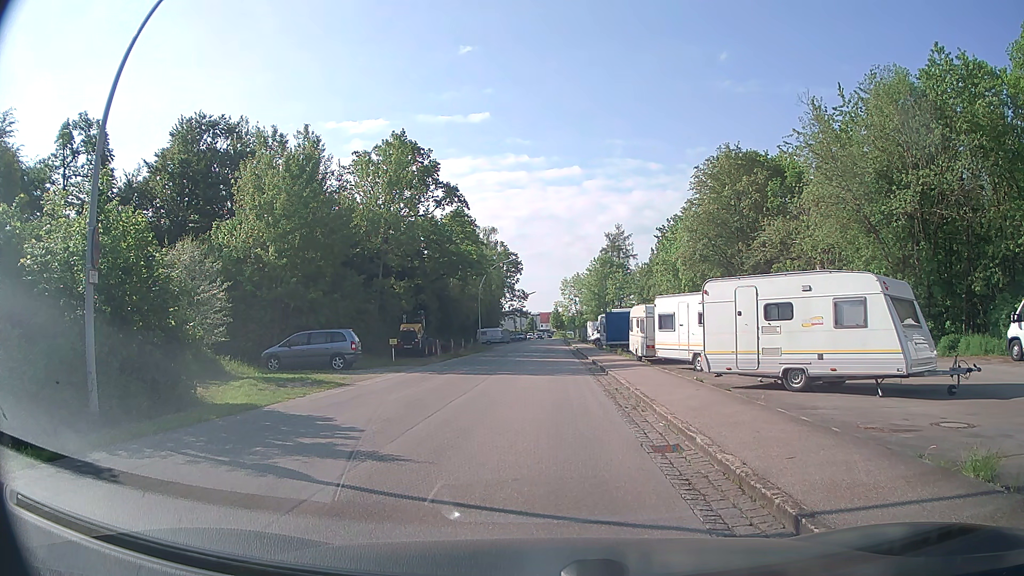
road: residential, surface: asphalt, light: Day
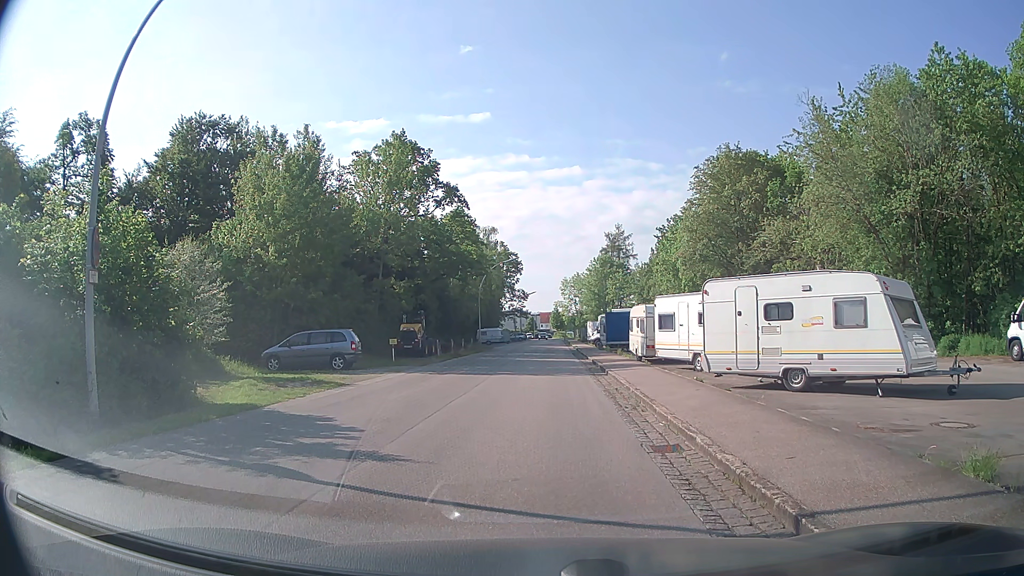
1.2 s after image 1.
(0.0, 0.0) m; 0°
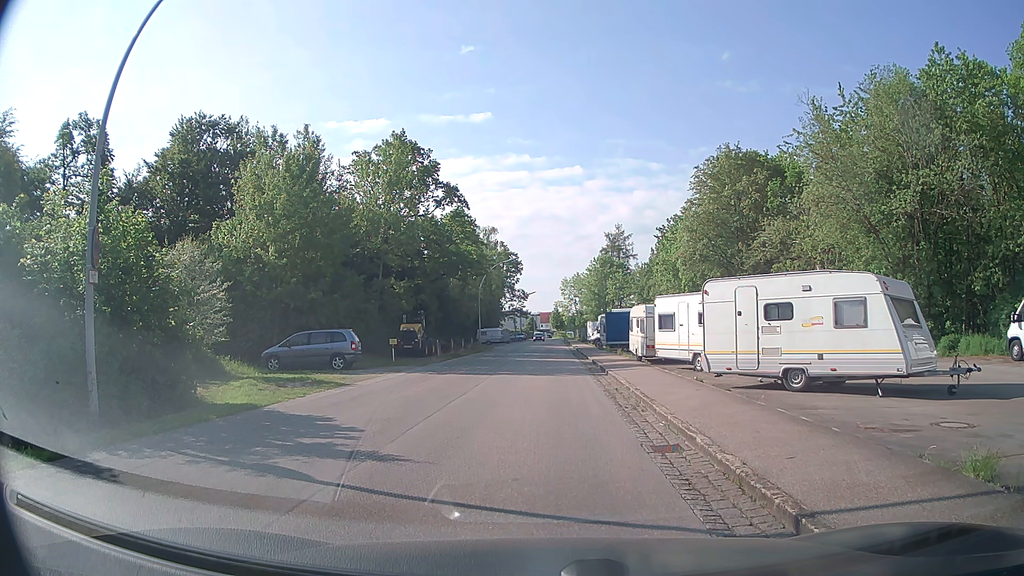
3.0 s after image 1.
(0.0, 0.0) m; 0°
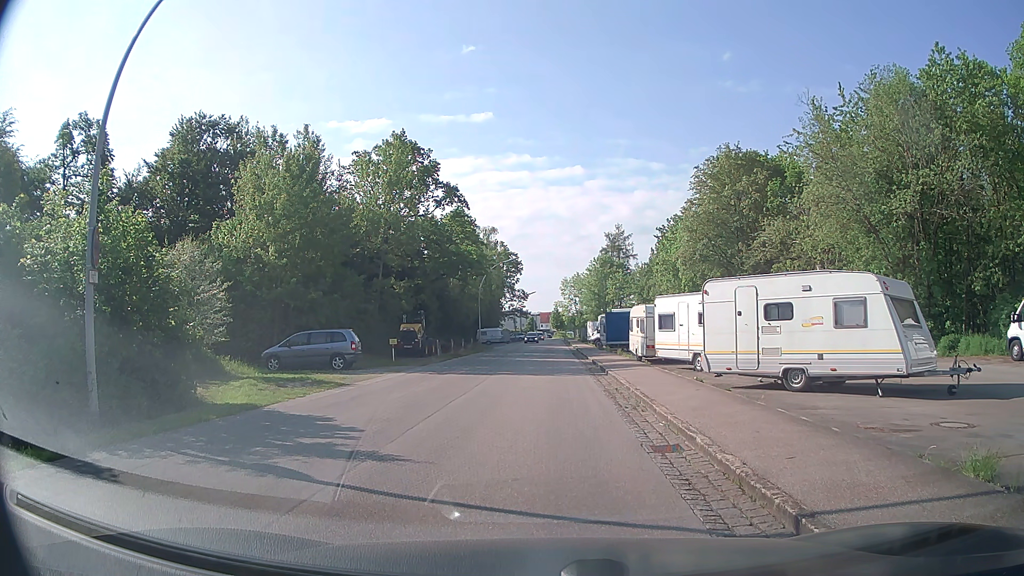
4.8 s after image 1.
(0.0, 0.0) m; 0°
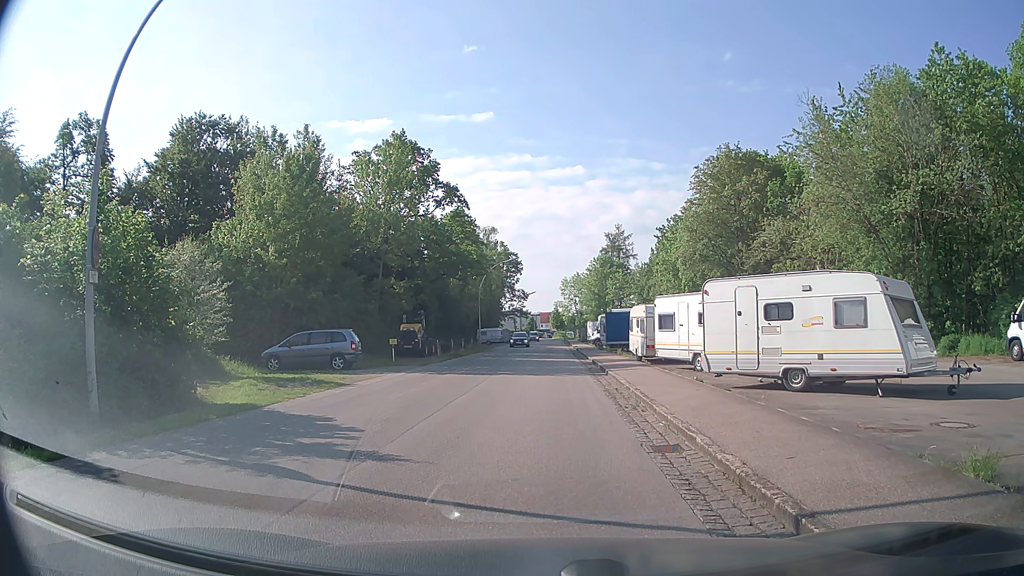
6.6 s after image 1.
(0.0, 0.0) m; 0°
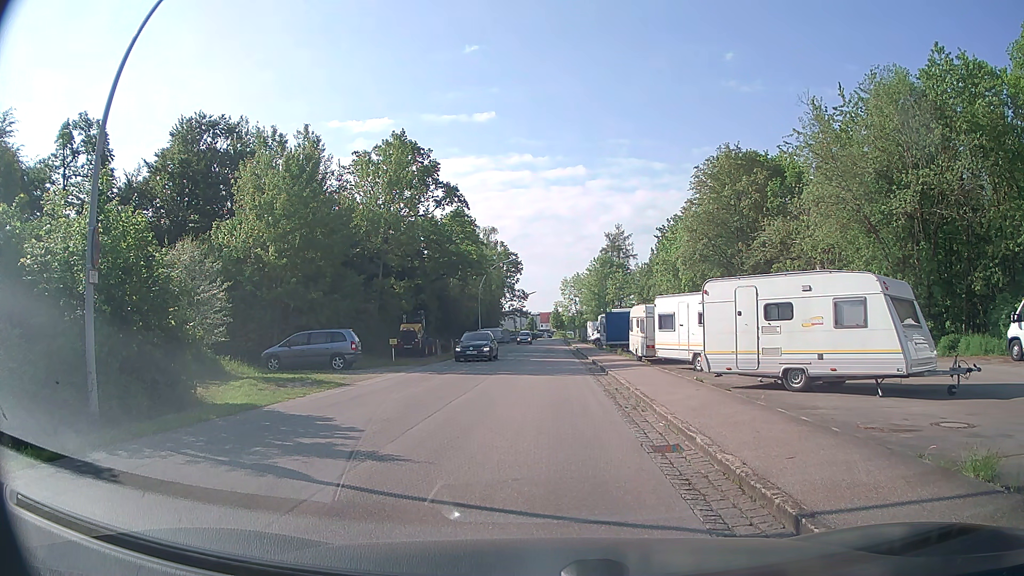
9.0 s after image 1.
(0.0, 0.0) m; 0°
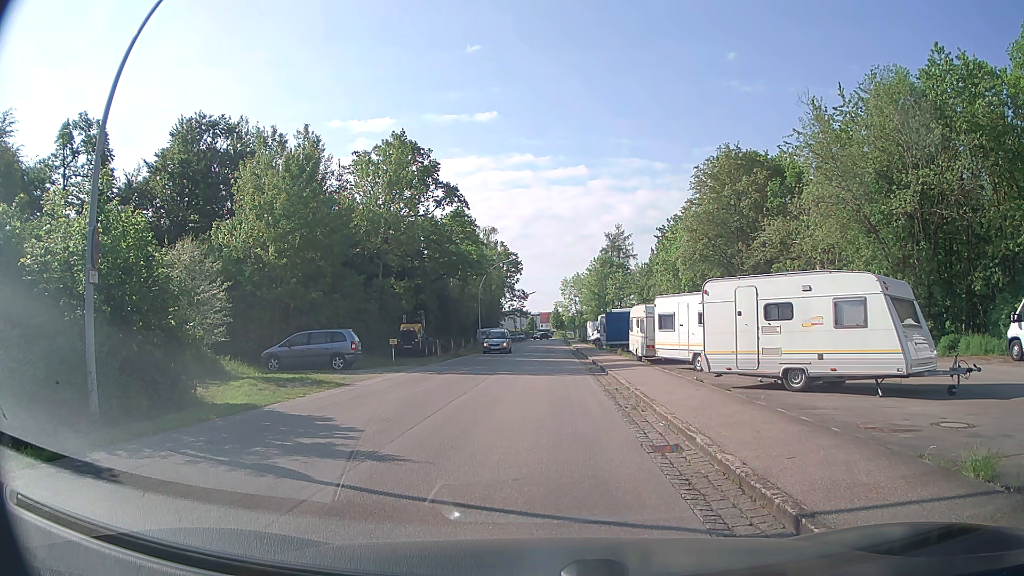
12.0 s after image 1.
(0.0, 0.0) m; 0°
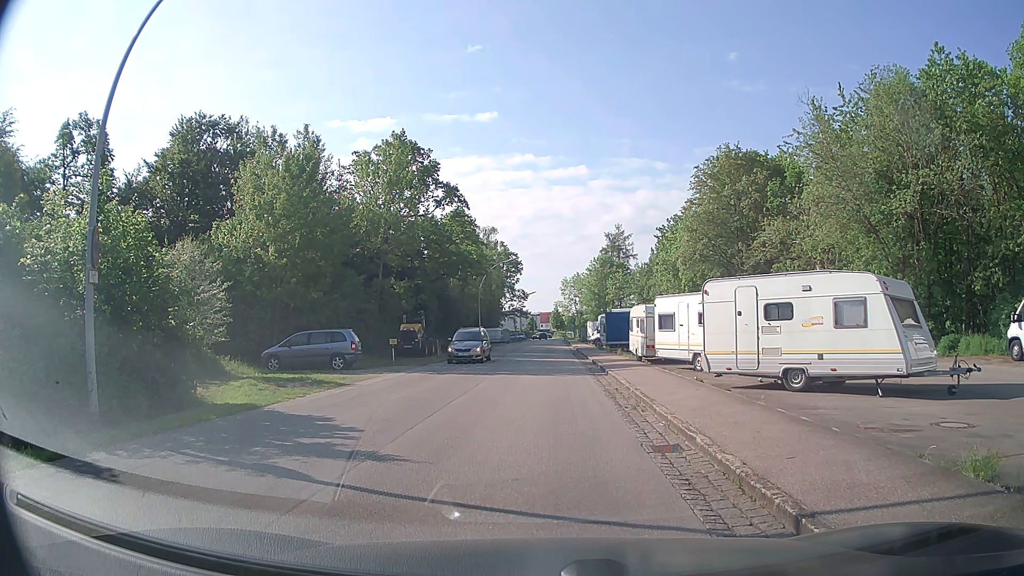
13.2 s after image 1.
(0.0, 0.0) m; 0°
